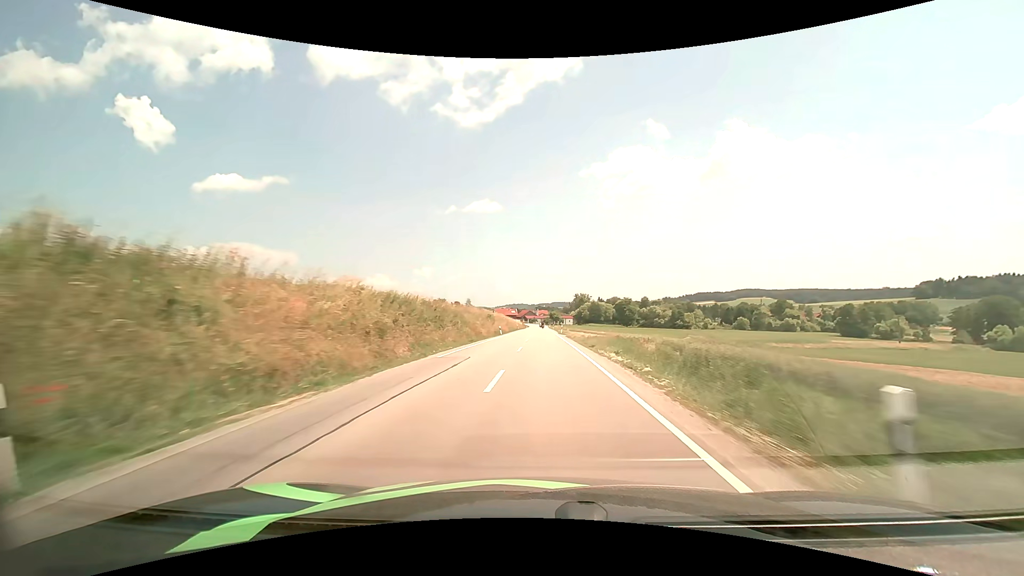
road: secondary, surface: asphalt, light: Day
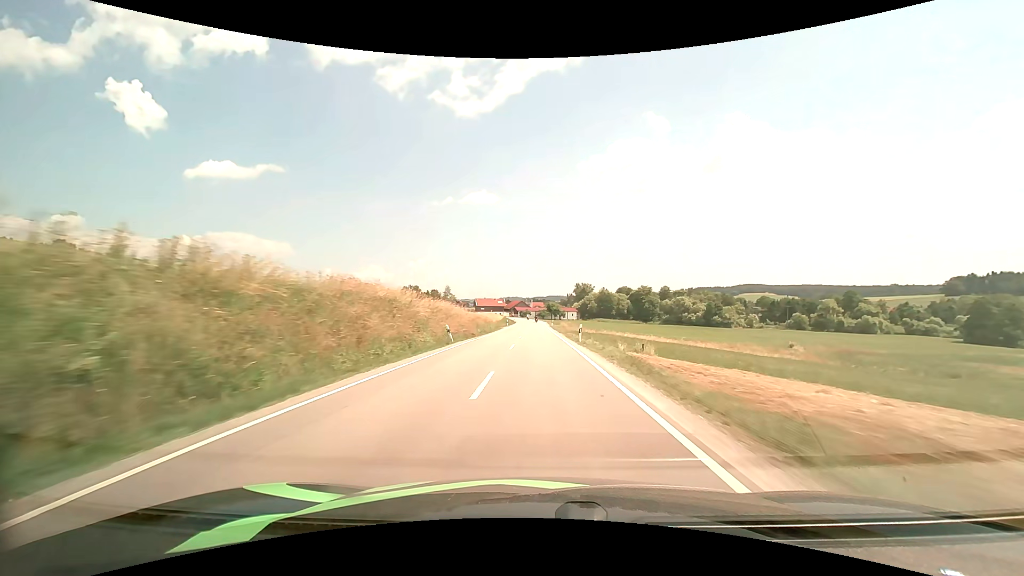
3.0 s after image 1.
(+0.2, +73.4) m; +1°
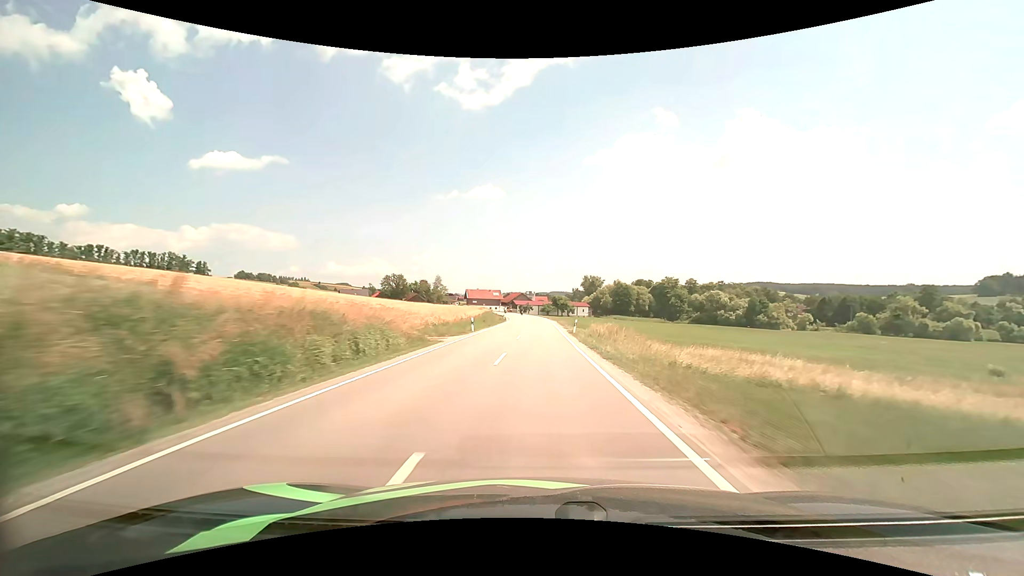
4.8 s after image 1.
(-0.1, +43.3) m; 0°
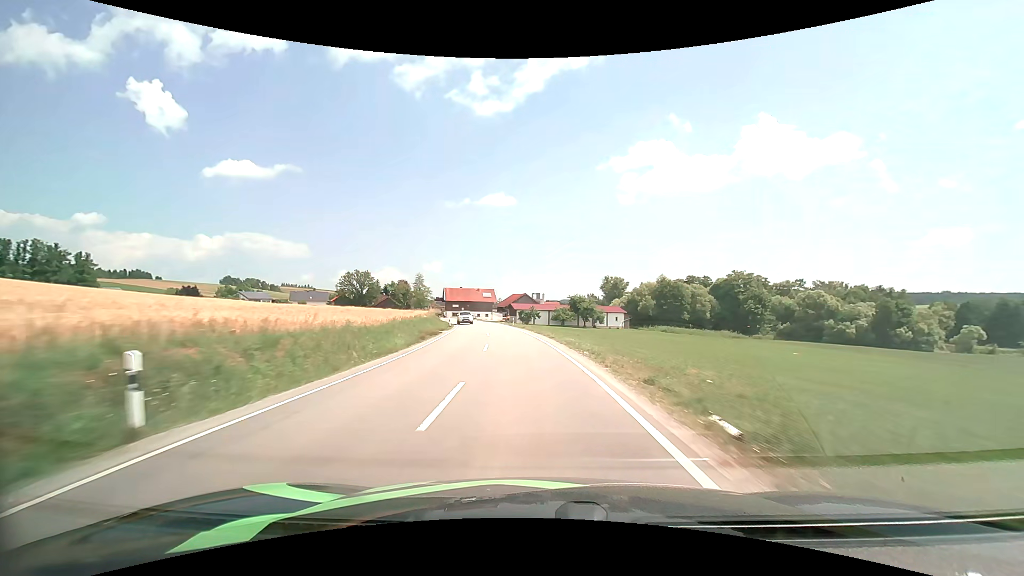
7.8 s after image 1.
(0.0, +66.6) m; -1°
(0, +10) (-1, +20) (-1, +30) (-3, +40) (-4, +50) (-6, +60) (-8, +69) (-10, +79) (-12, +89) (-15, +99) m
